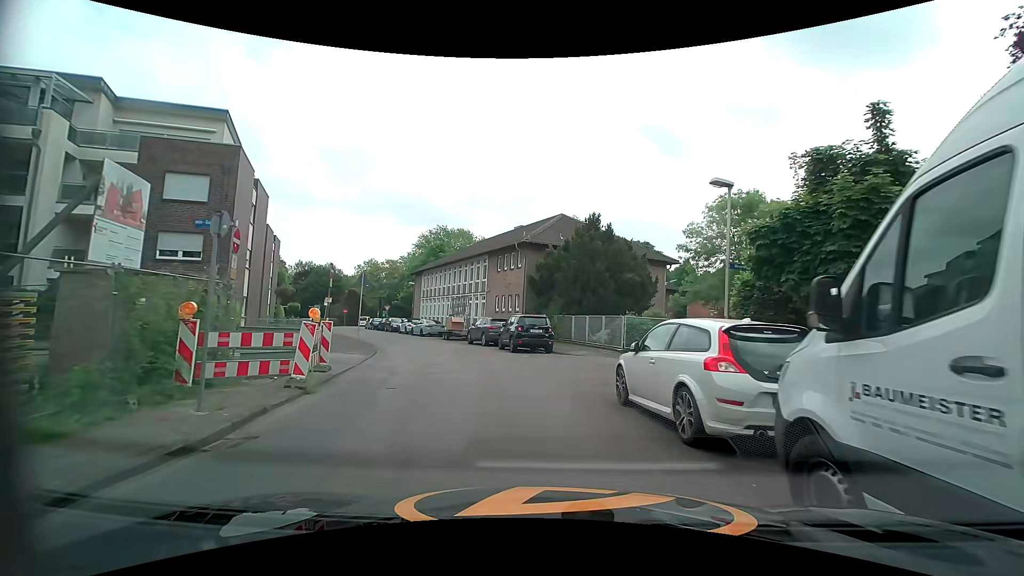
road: residential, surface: asphalt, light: Day
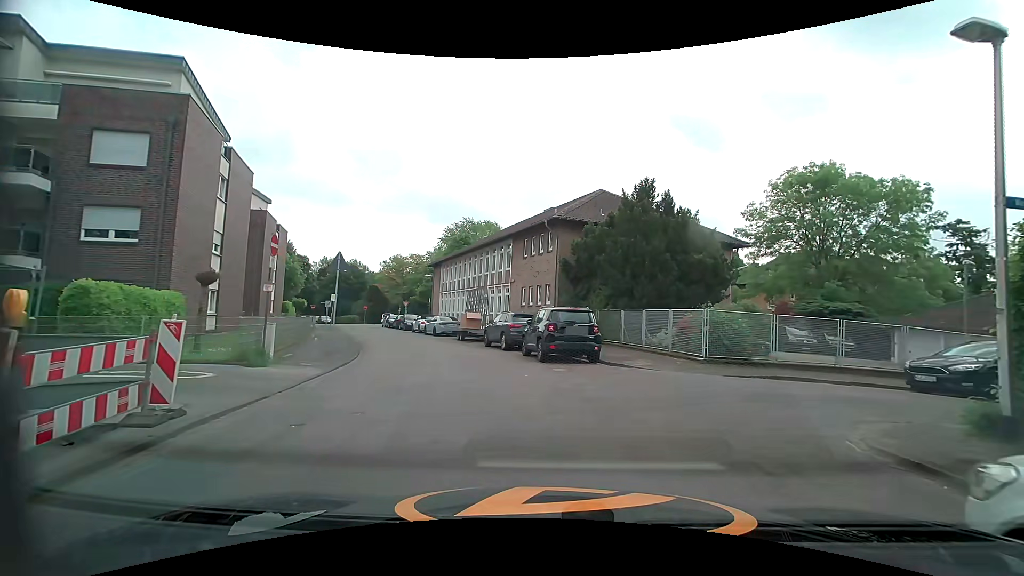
(-0.1, +6.3) m; -2°
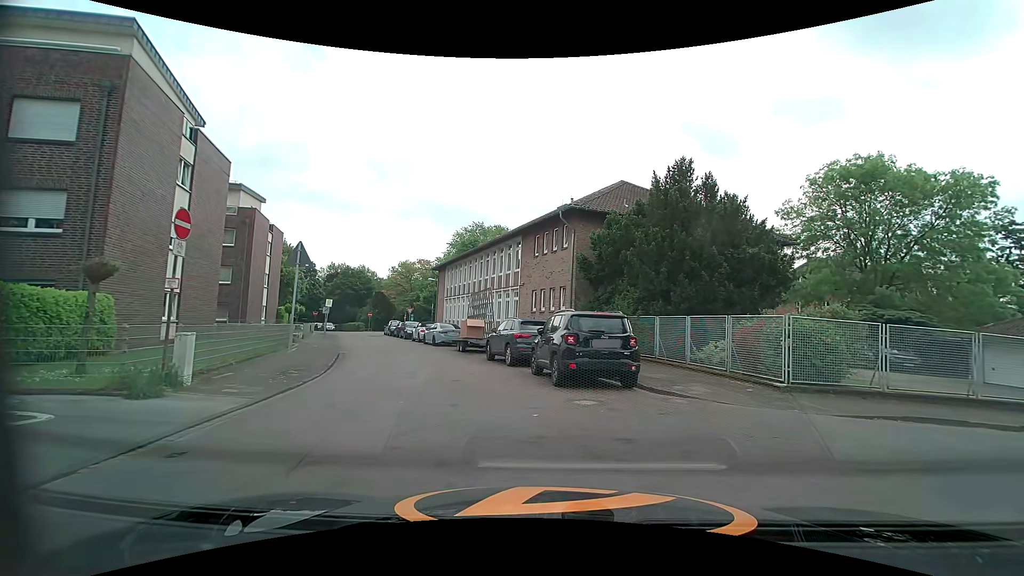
(-0.1, +3.8) m; -1°
